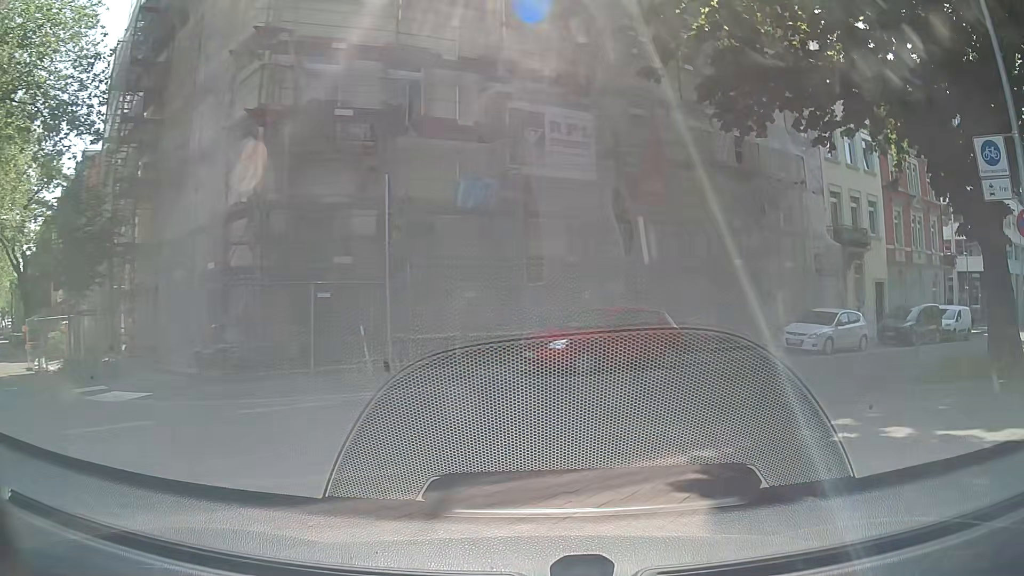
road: residential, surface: paving_stones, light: Day
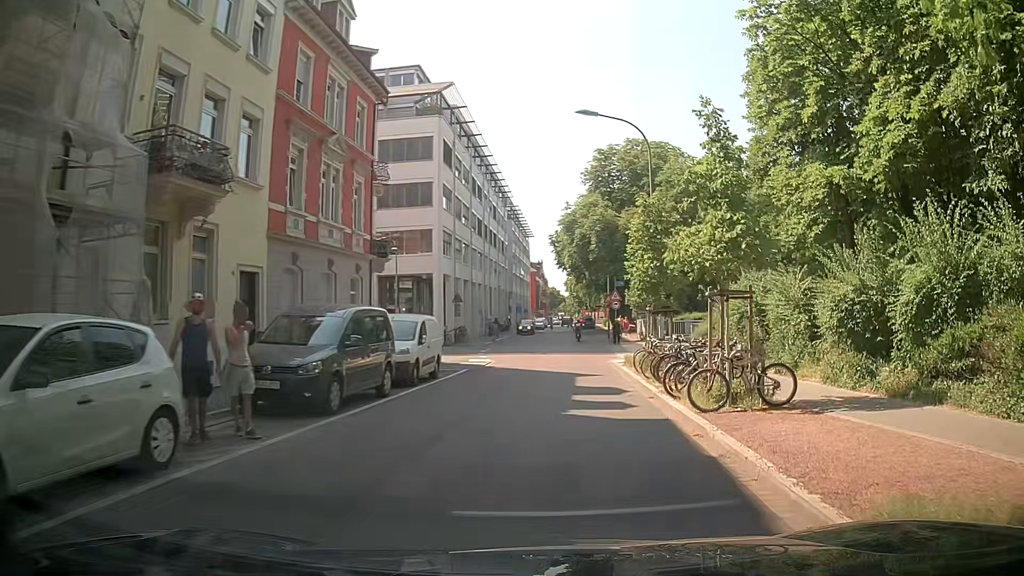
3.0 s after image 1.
(+8.0, +16.3) m; +52°
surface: asphalt
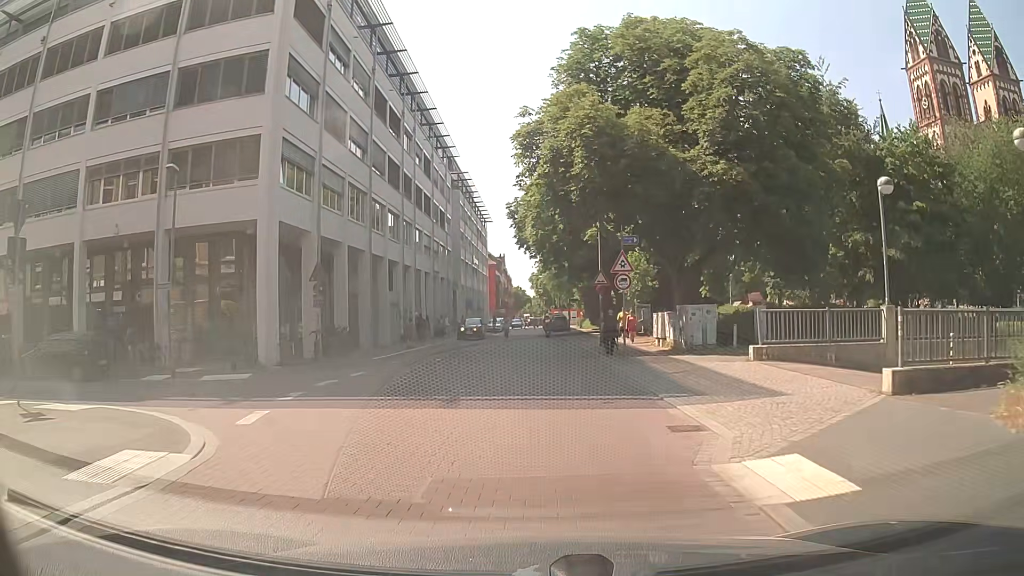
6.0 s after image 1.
(+0.8, +22.9) m; +1°
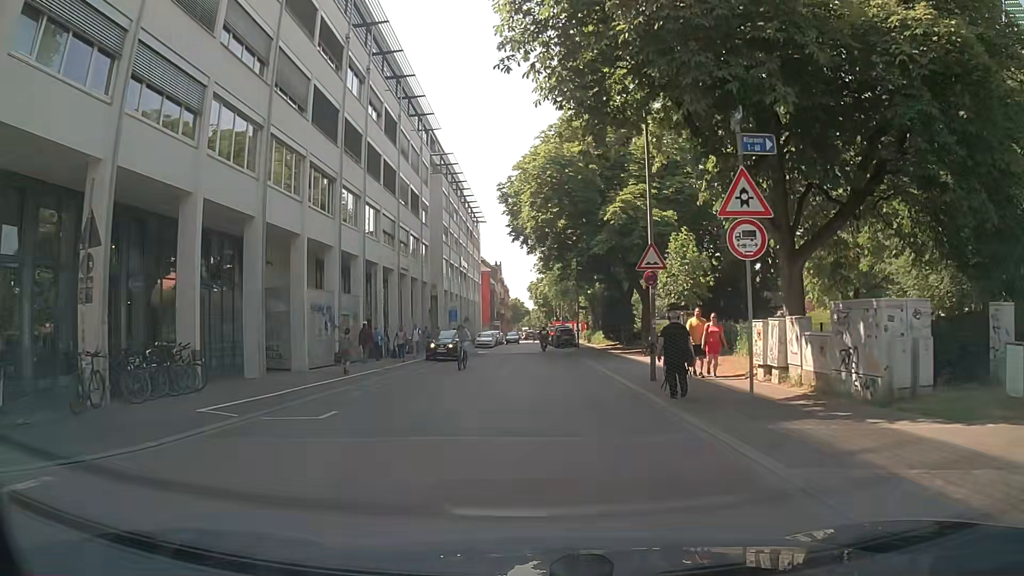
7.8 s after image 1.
(+0.3, +13.9) m; +1°
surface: paving_stones
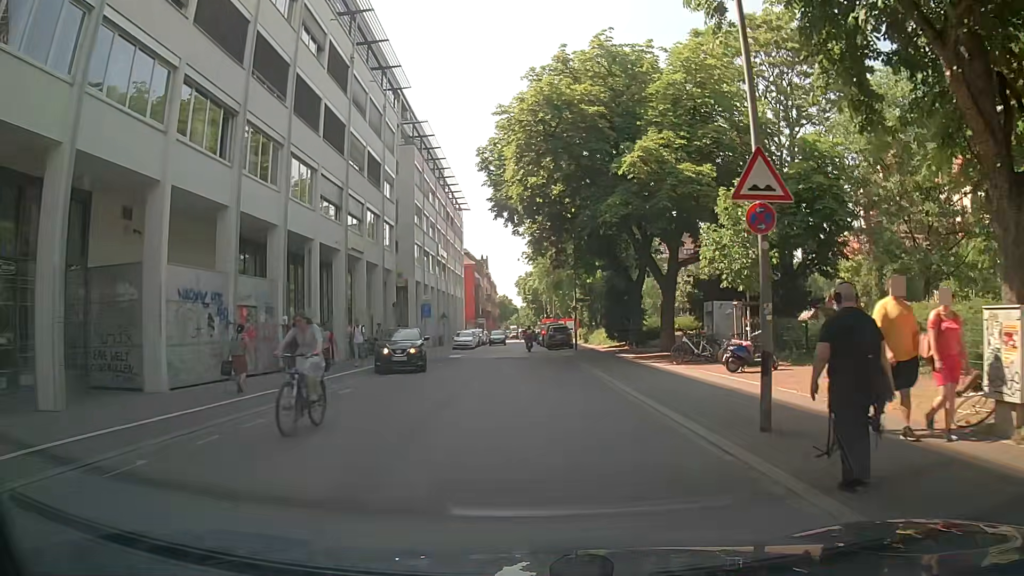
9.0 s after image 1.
(+0.1, +9.5) m; +2°
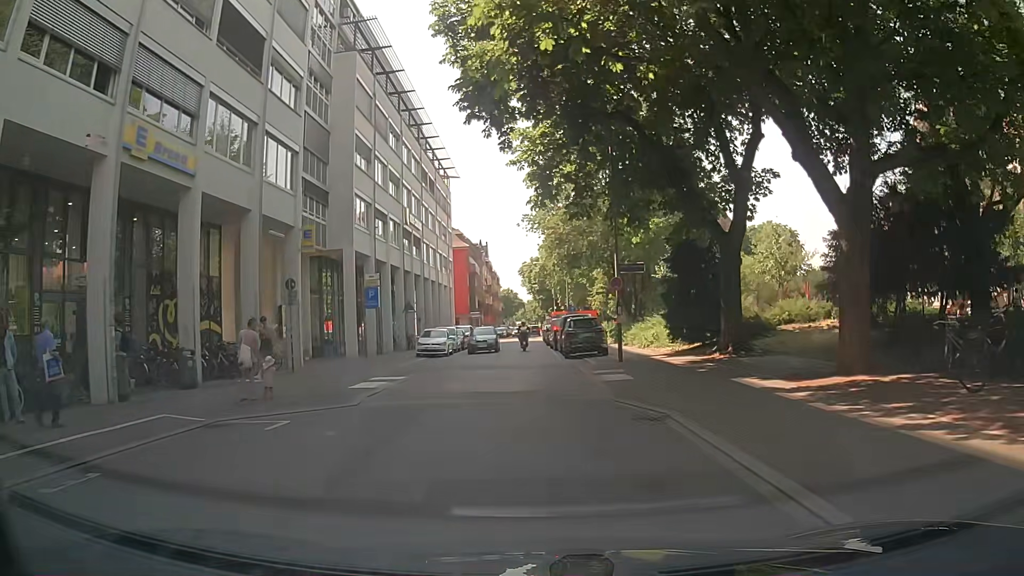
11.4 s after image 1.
(-0.2, +18.7) m; 0°
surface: asphalt
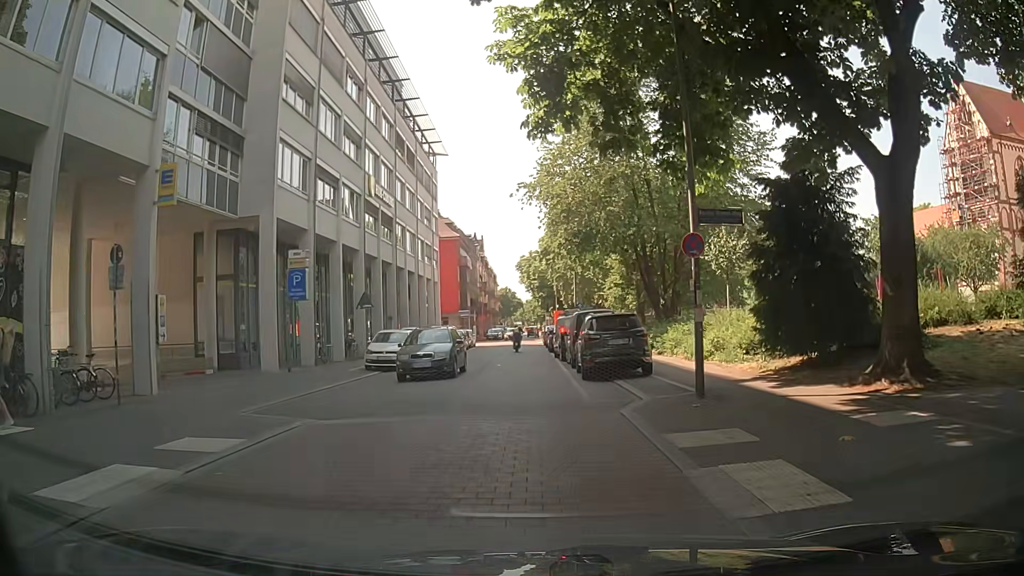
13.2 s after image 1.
(0.0, +10.1) m; +2°
